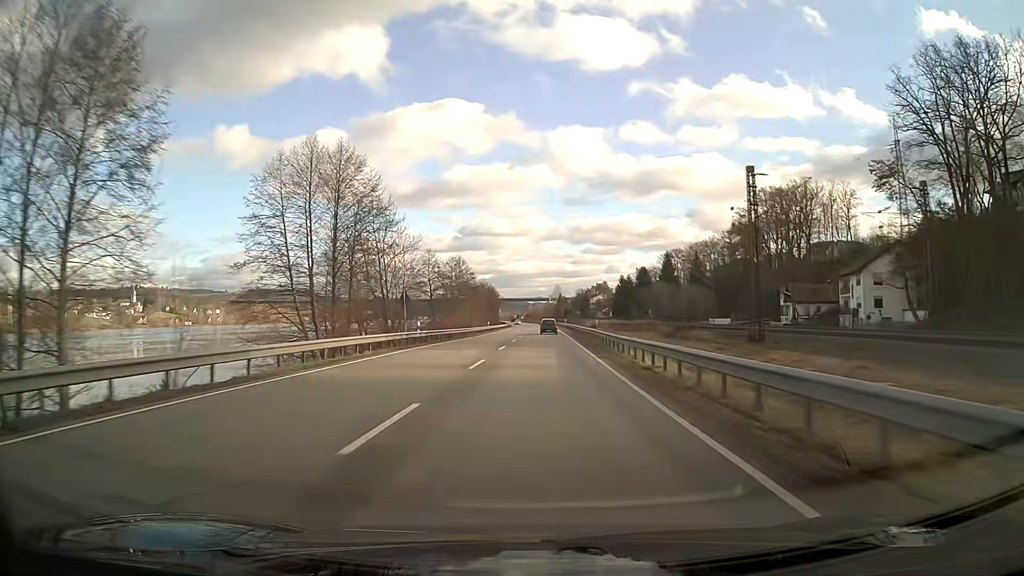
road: primary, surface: asphalt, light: Day
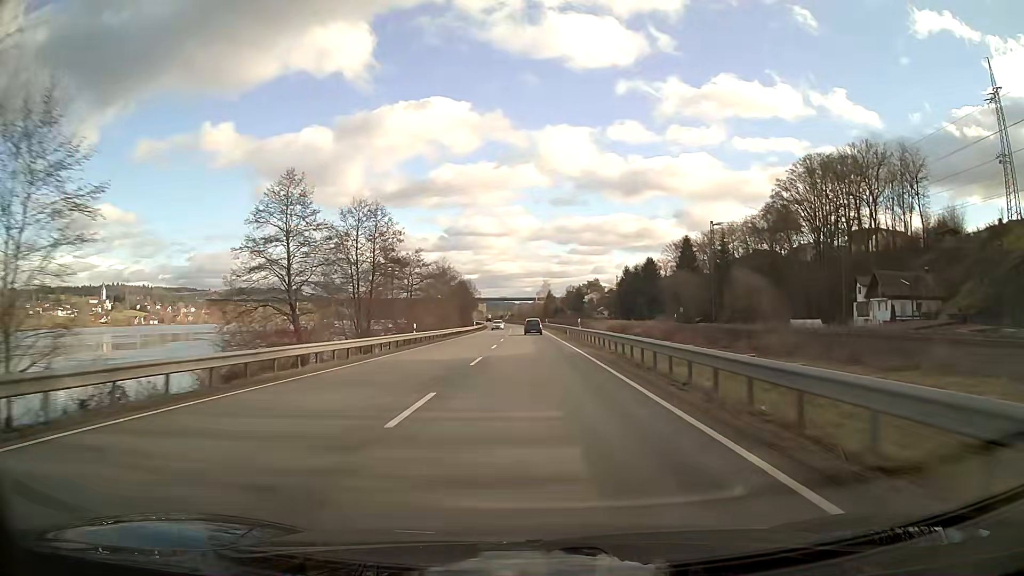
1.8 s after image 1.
(+0.4, +46.0) m; +1°
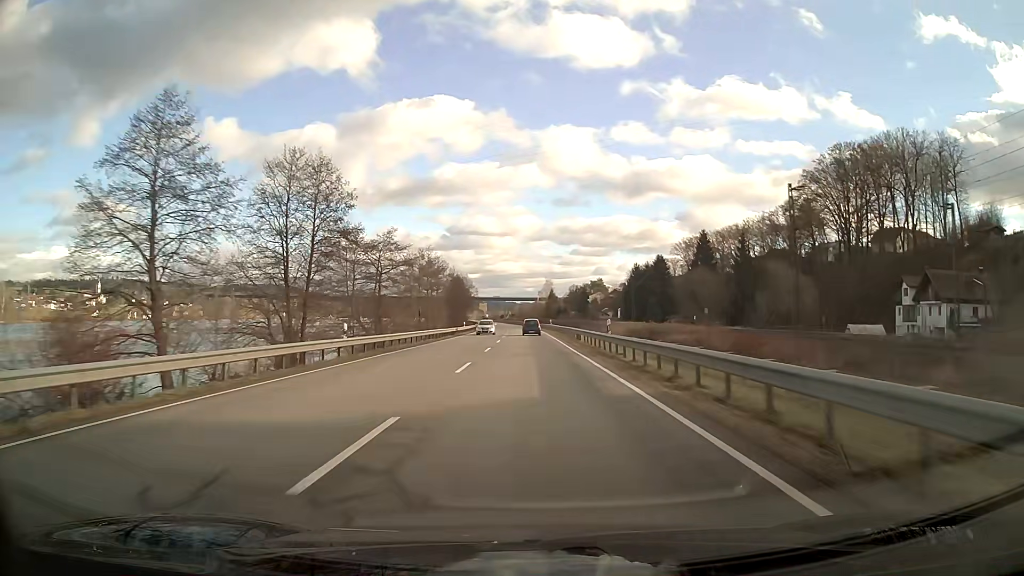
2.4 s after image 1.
(0.0, +15.3) m; 0°
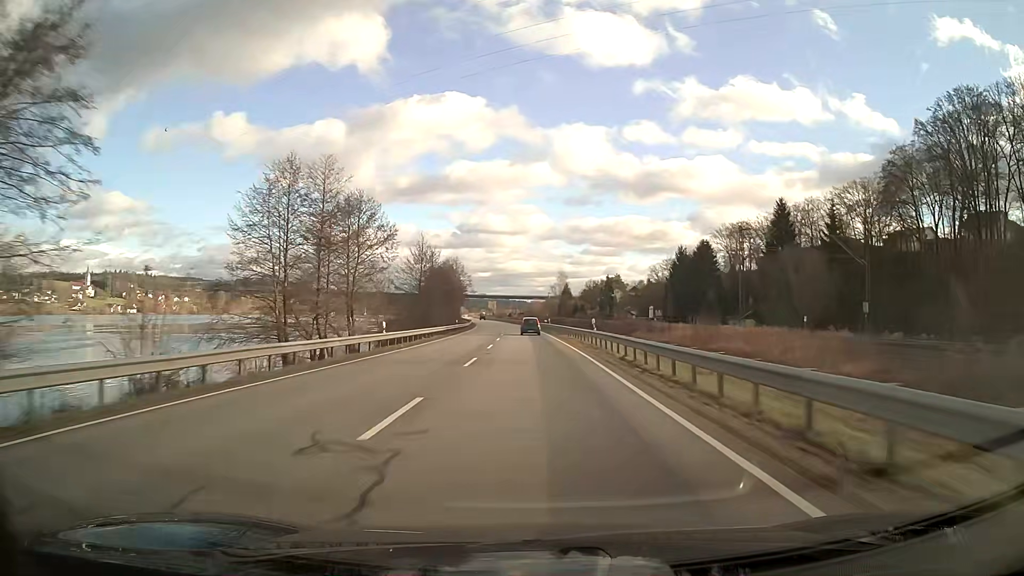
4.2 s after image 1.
(-0.3, +45.6) m; -1°
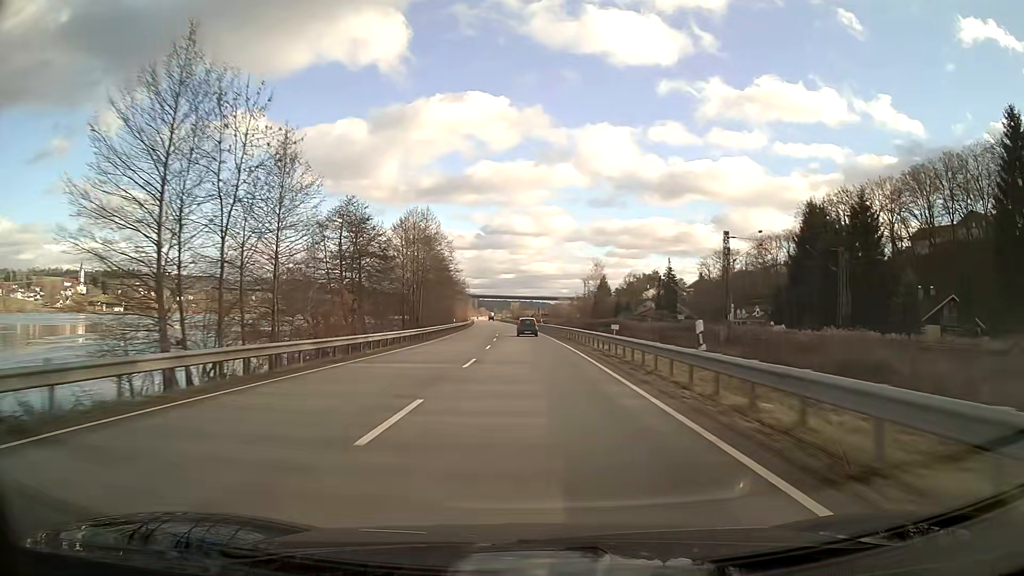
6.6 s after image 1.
(-0.9, +60.0) m; -2°
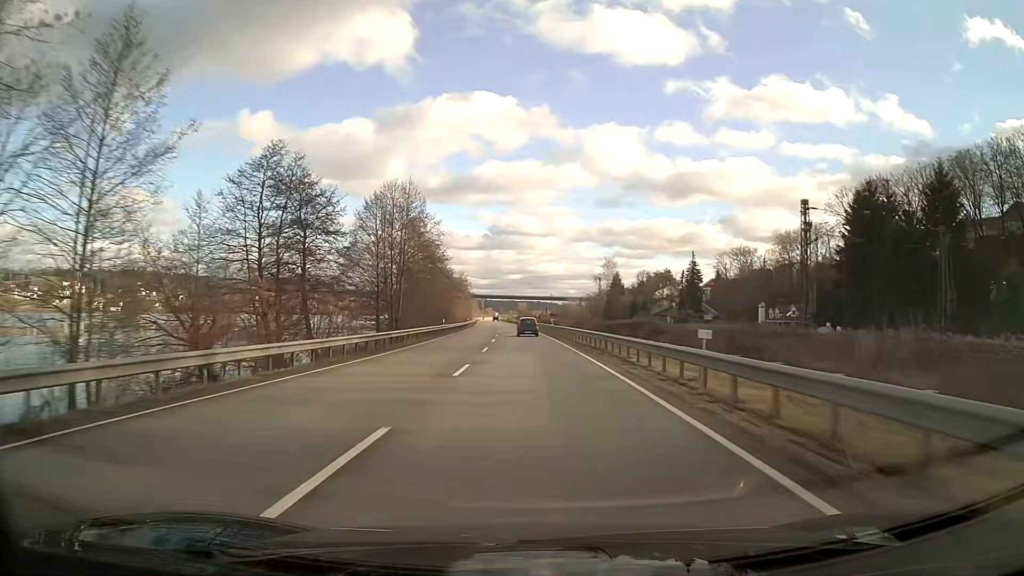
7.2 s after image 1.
(-0.1, +14.9) m; -1°
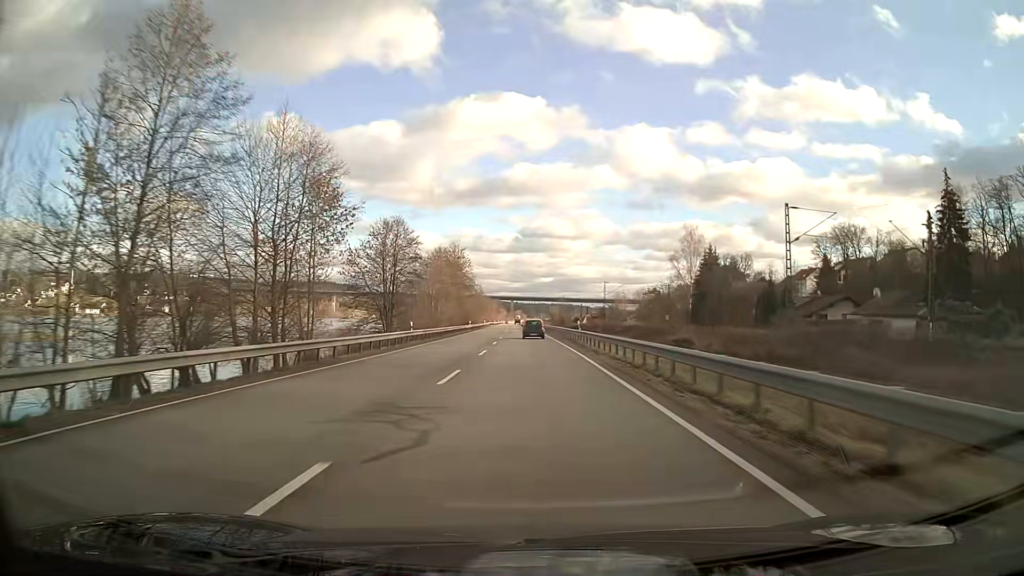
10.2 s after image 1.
(-1.8, +73.8) m; -3°
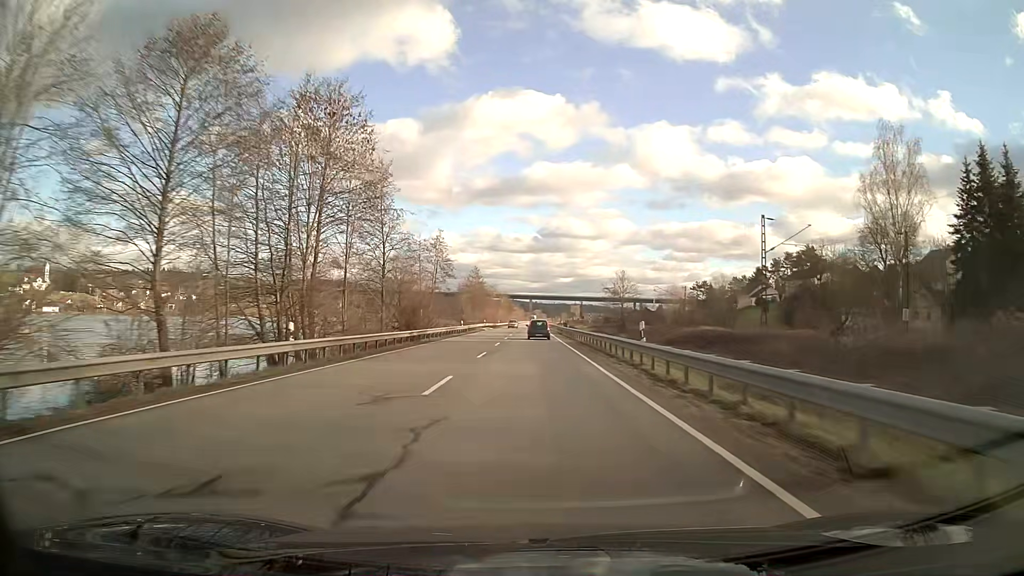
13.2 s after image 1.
(-1.0, +73.8) m; -2°
(0, +10) (0, +20) (0, +30) (0, +40) (0, +50) (0, +60) (0, +70) (0, +80) (0, +90) (0, +100) m
